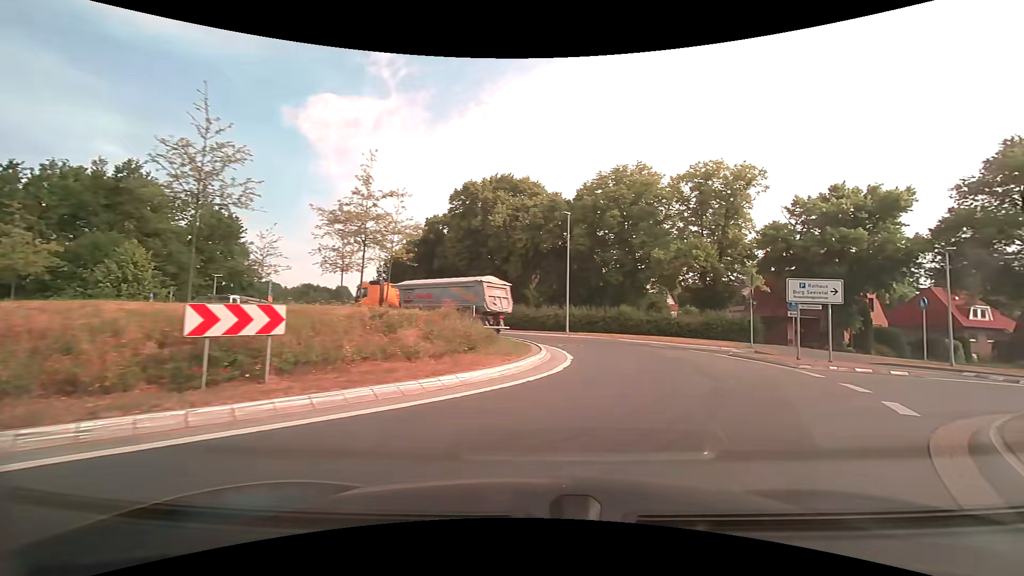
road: secondary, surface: asphalt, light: Day
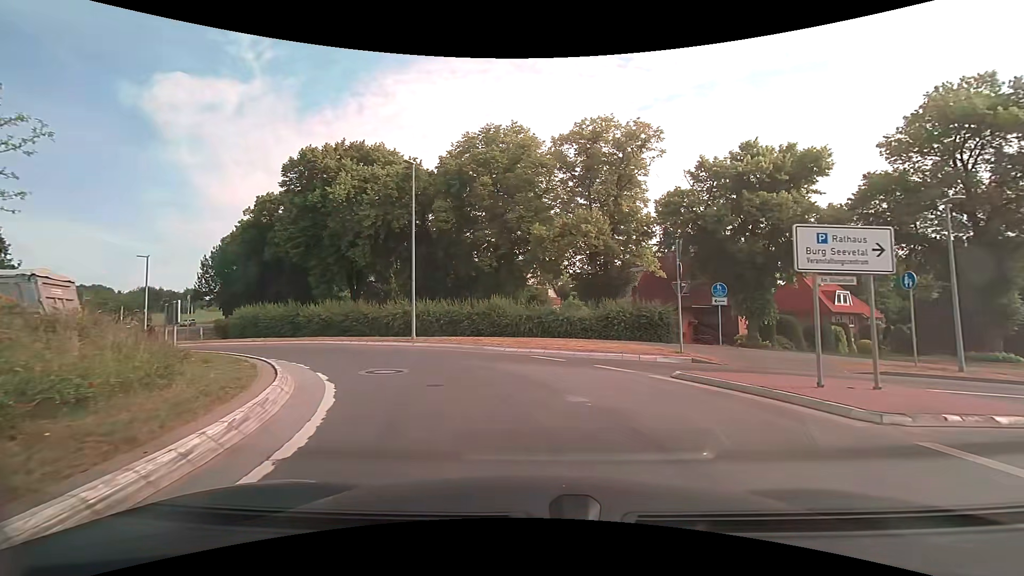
(+2.2, +10.7) m; +15°
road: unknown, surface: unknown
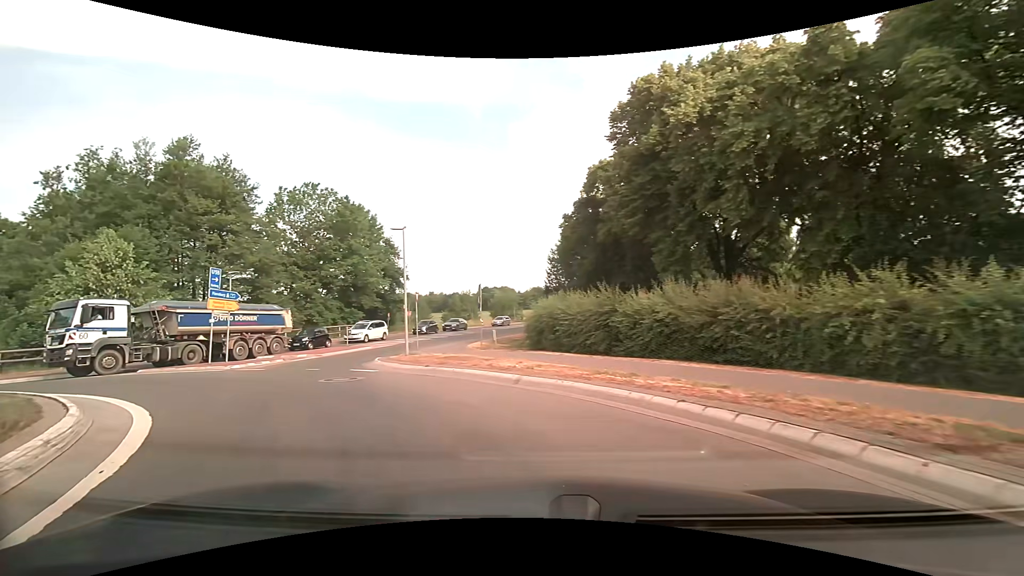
(-4.8, +16.9) m; -39°
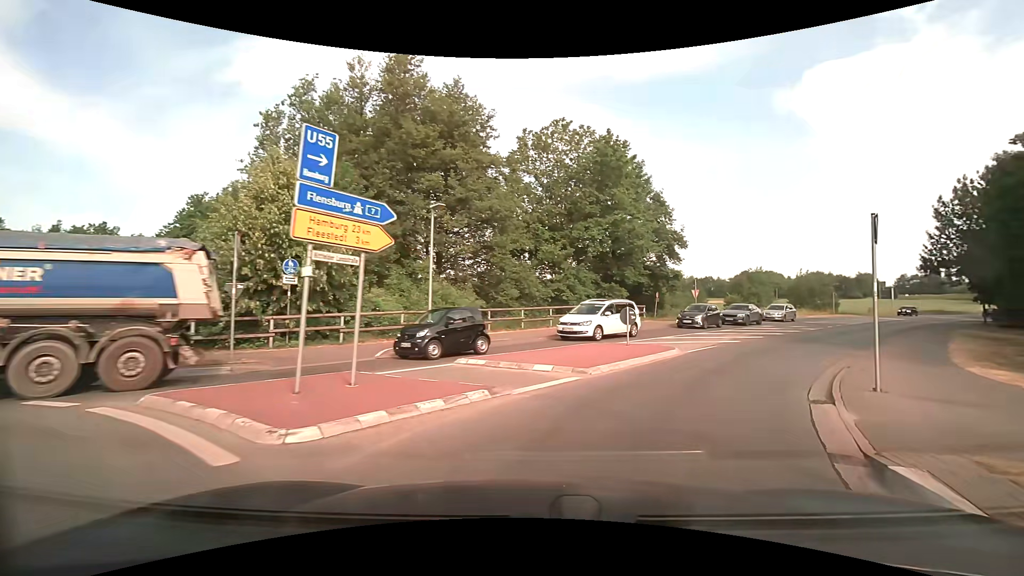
(-7.0, +16.3) m; -29°
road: secondary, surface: asphalt
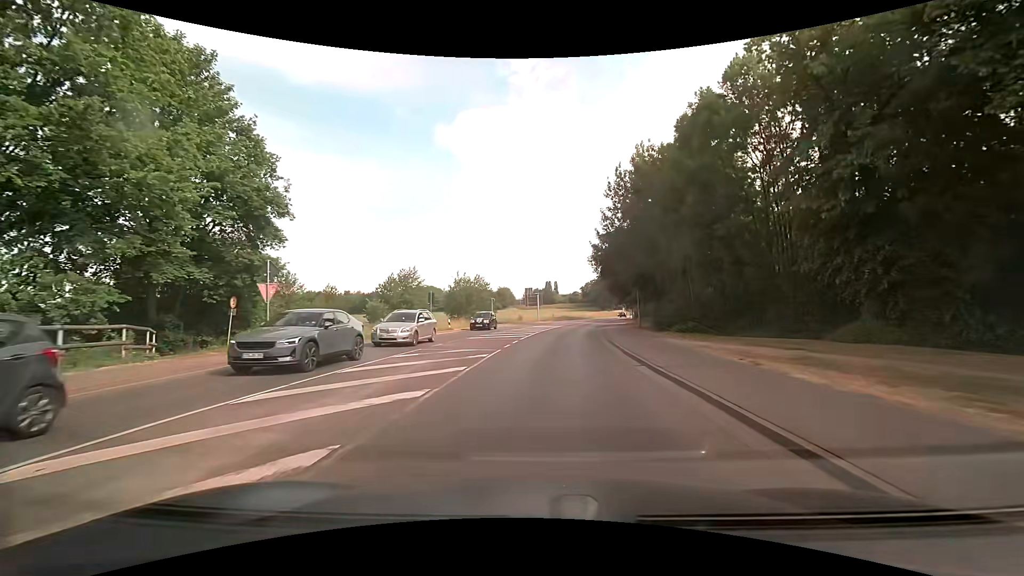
(+8.8, +20.6) m; +37°
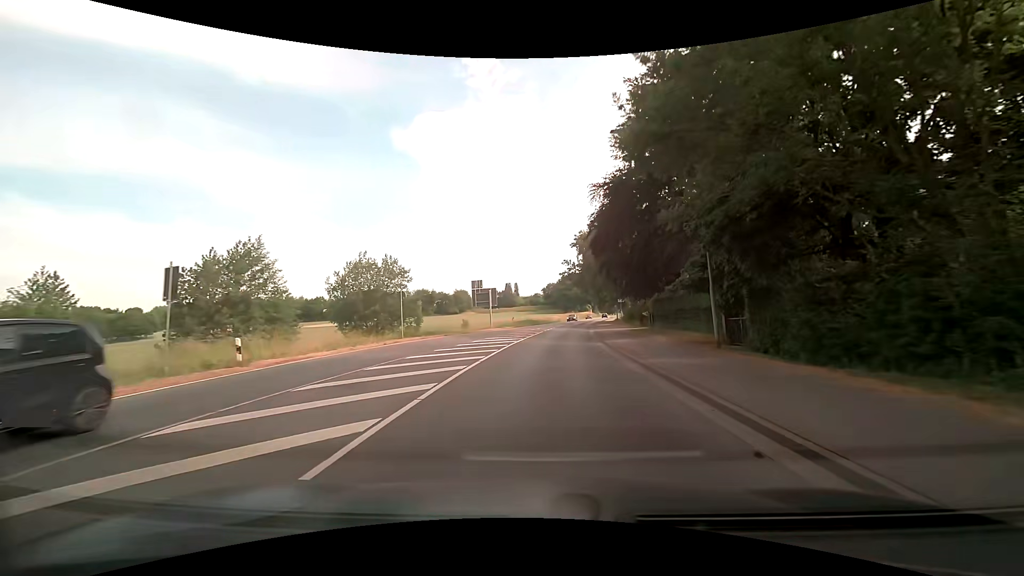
(+1.0, +24.0) m; +4°
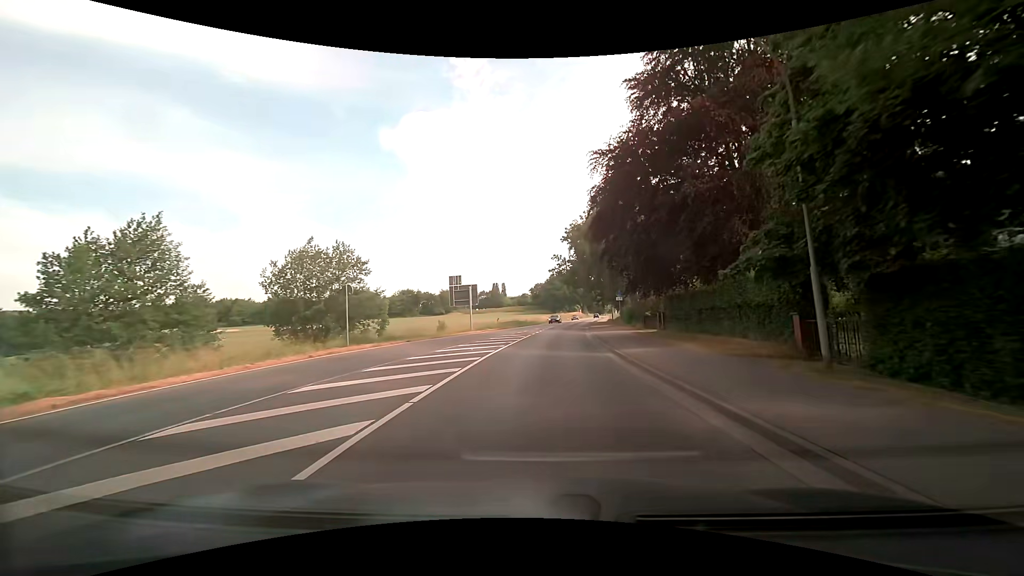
(+0.1, +6.9) m; +1°
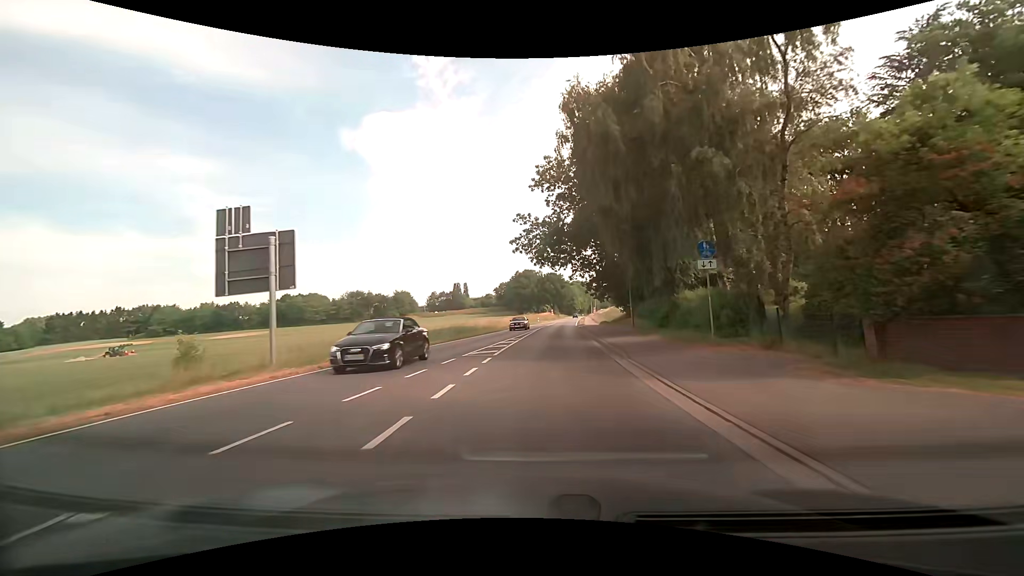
(+1.4, +31.1) m; +5°
(0, +10) (0, +20) (+1, +30) (+1, +40) (+2, +50) (+3, +60) (+4, +70) (+5, +80) (+5, +90) (+6, +100) m
